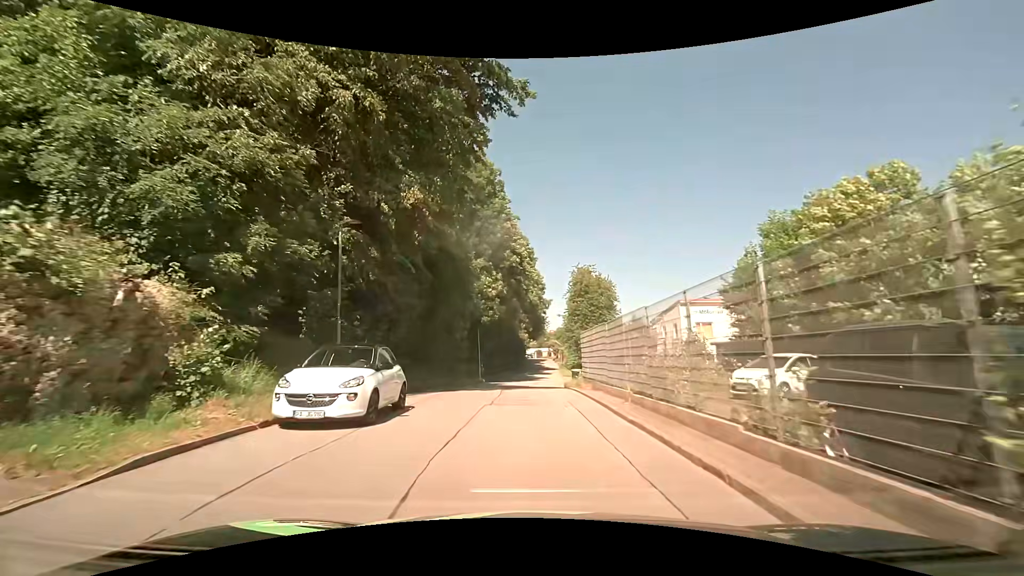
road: residential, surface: asphalt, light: Day
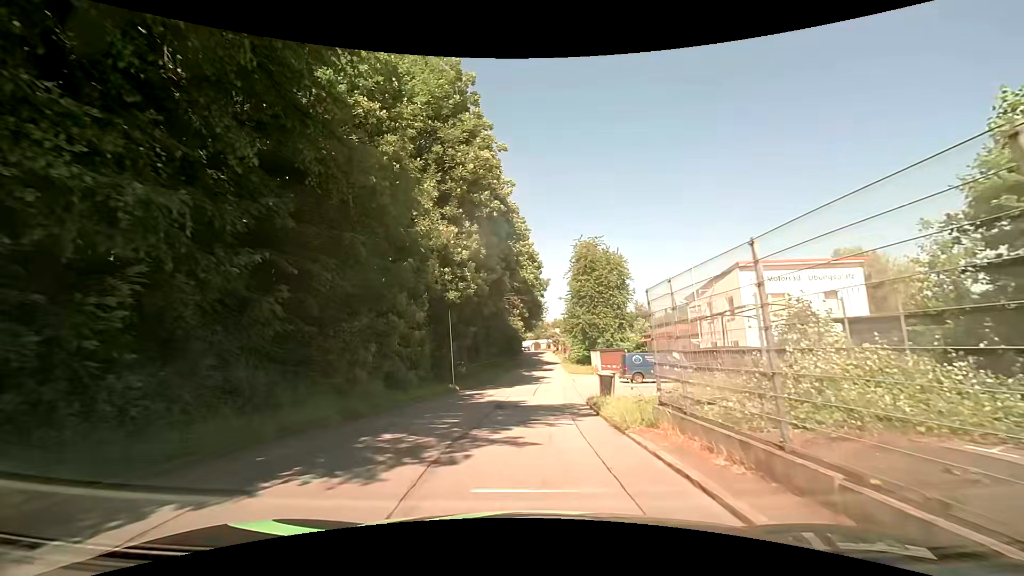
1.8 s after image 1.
(+0.1, +13.6) m; 0°
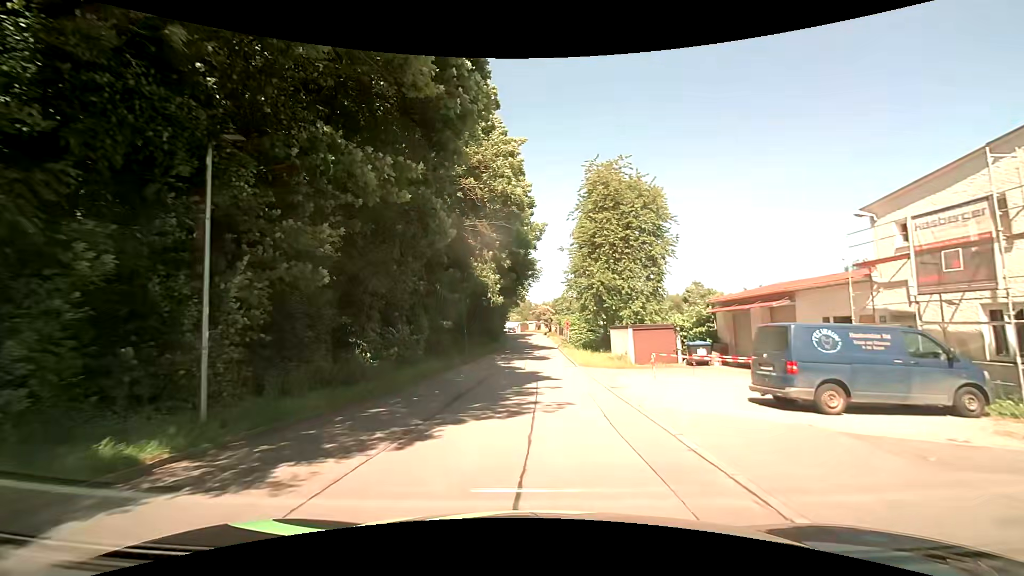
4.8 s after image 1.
(0.0, +22.4) m; 0°
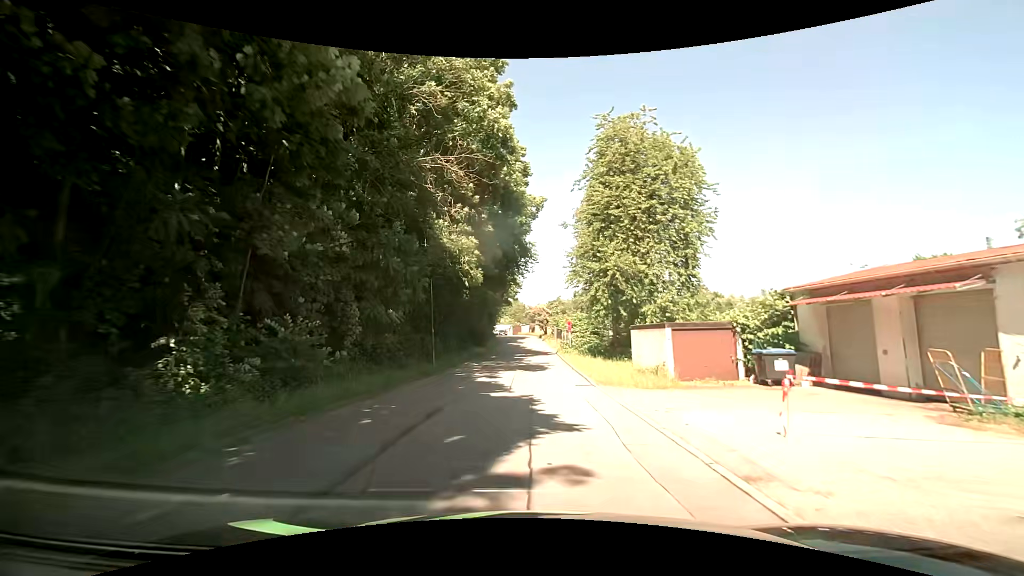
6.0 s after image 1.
(+0.1, +9.7) m; +2°
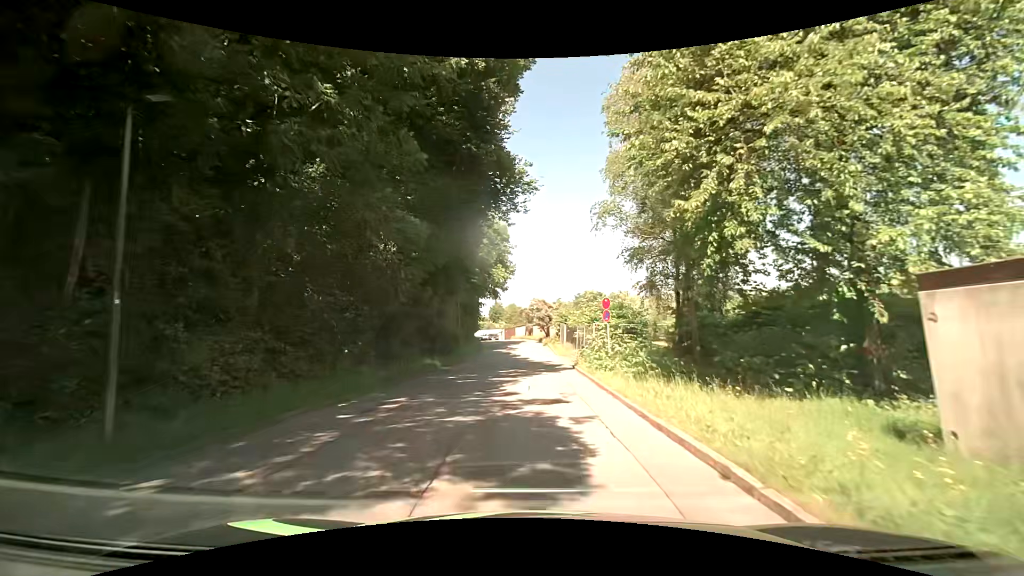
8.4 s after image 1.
(+0.1, +20.0) m; +1°
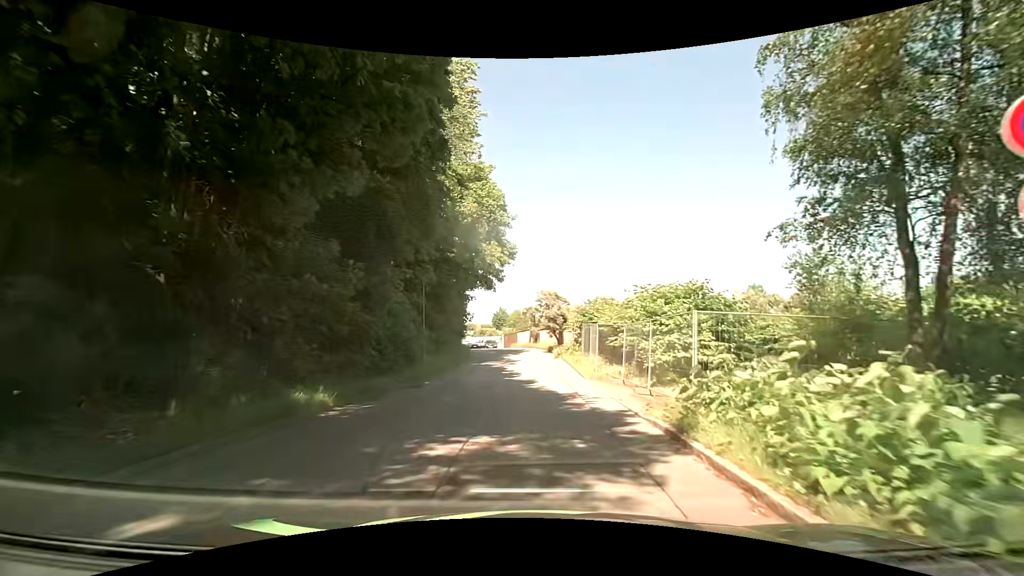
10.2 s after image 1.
(-0.3, +14.6) m; -2°
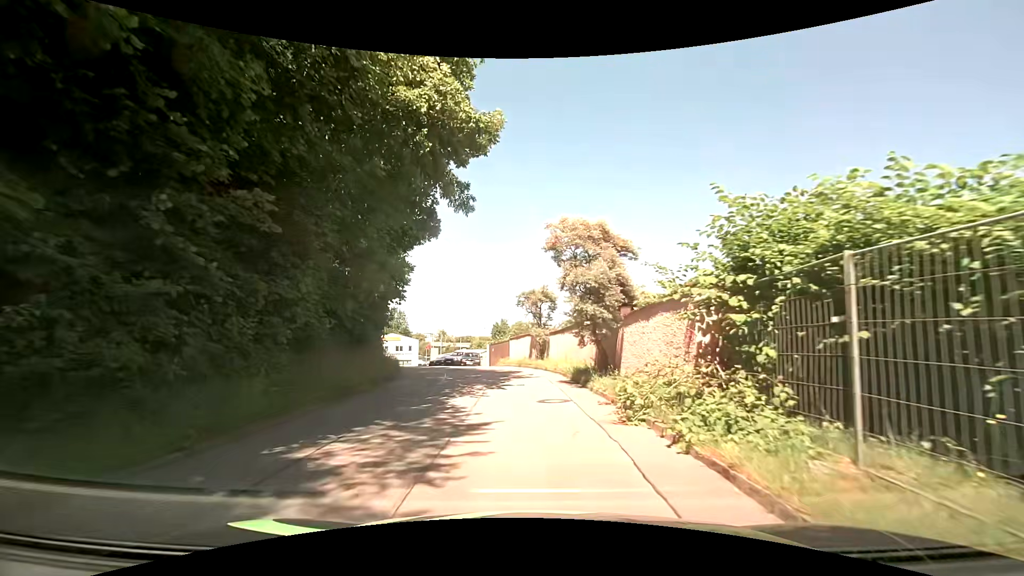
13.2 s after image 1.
(+0.2, +23.2) m; -1°
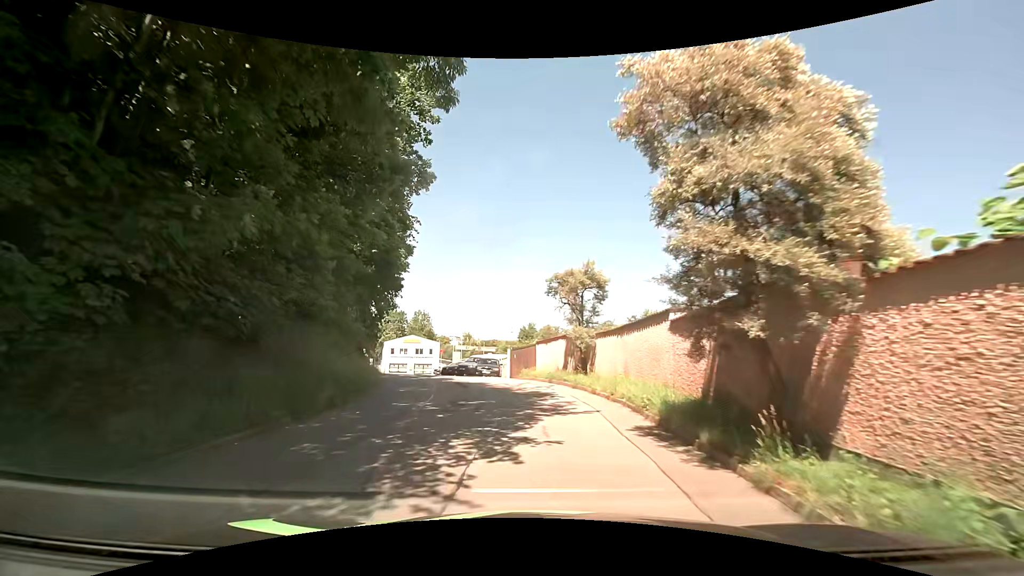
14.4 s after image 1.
(0.0, +8.2) m; -3°
(0, +10) (-2, +20) (-4, +30) (-7, +39) (-10, +49) (-12, +58) (-14, +68) (-15, +78) (-13, +88) (-10, +98) m
